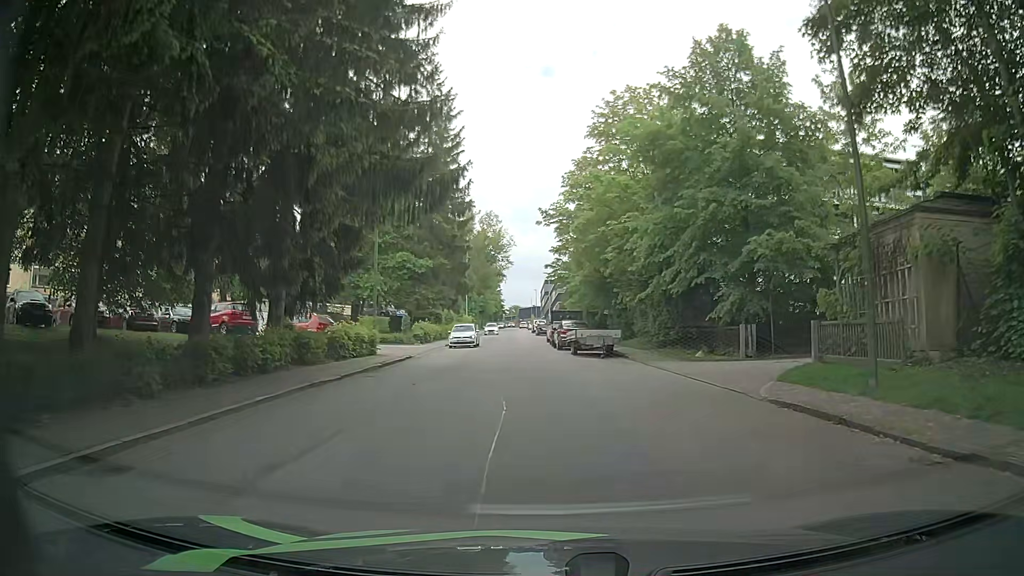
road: residential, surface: asphalt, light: Day
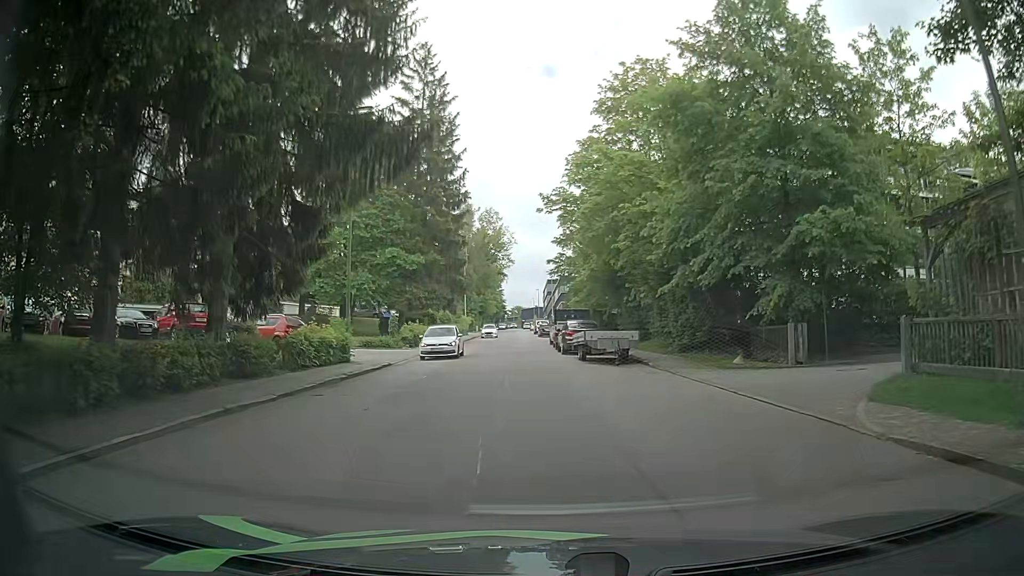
(0.0, +4.6) m; -1°
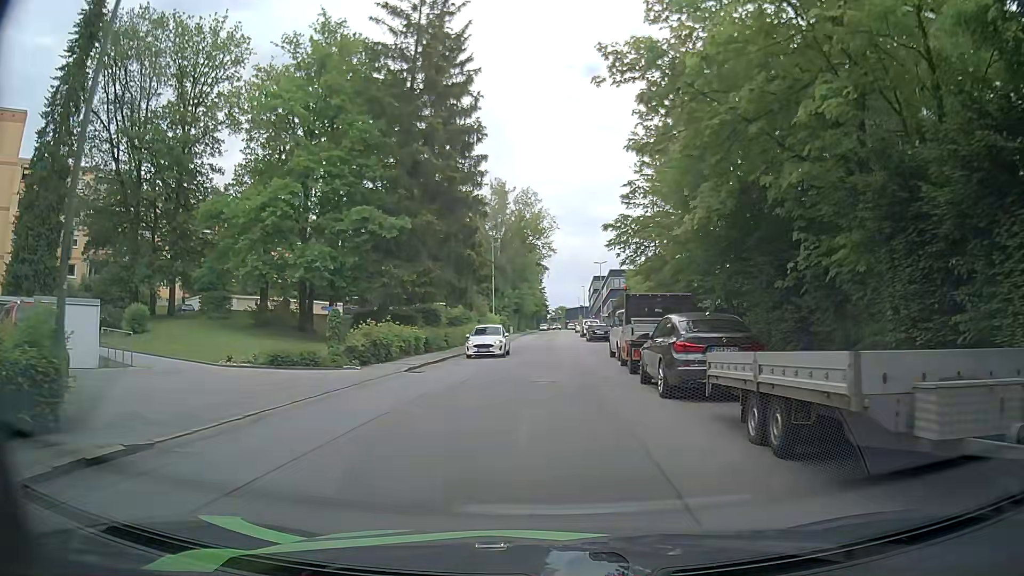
(-0.6, +18.5) m; -4°
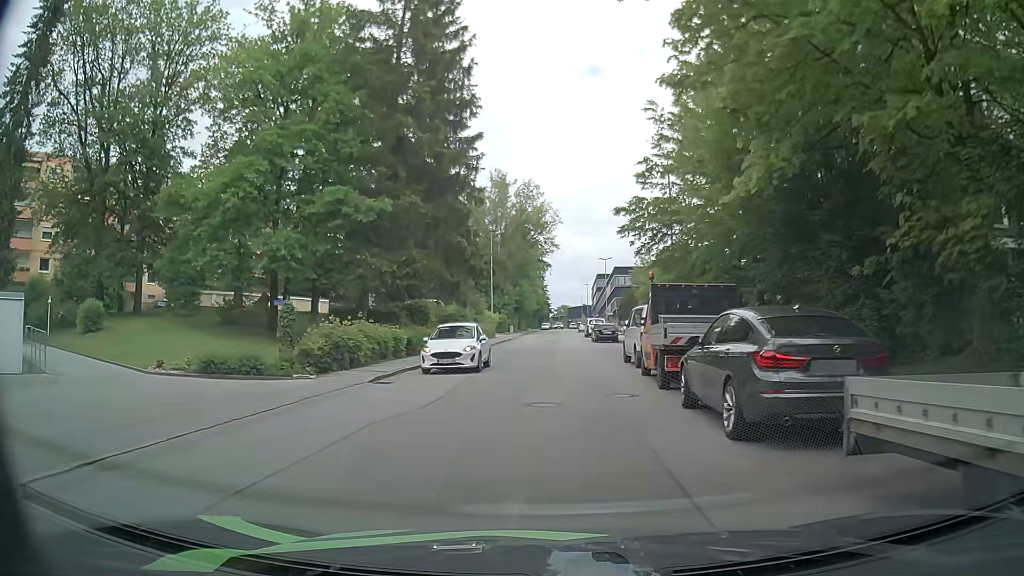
(-0.1, +4.6) m; 0°
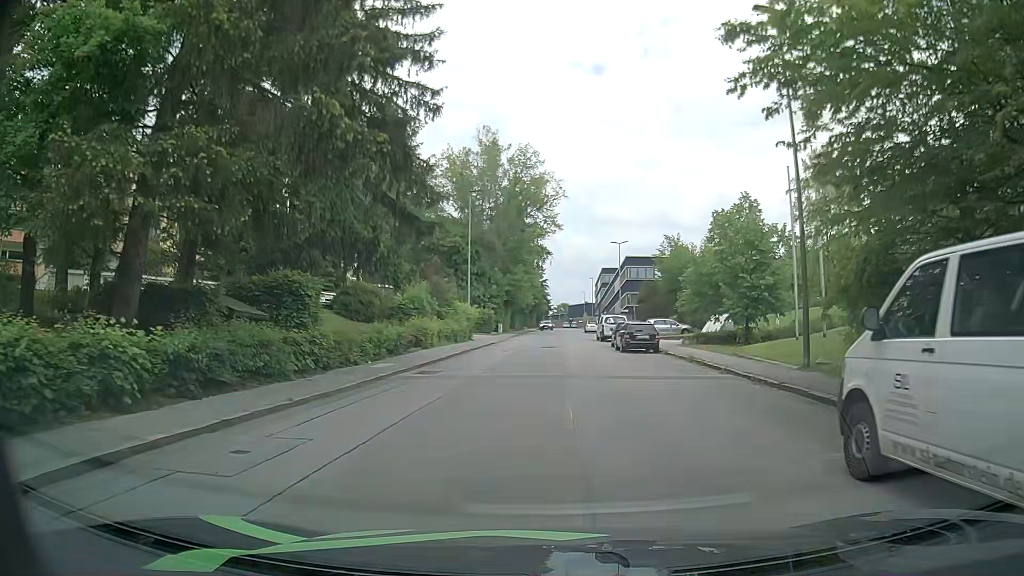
(-0.2, +18.6) m; -1°
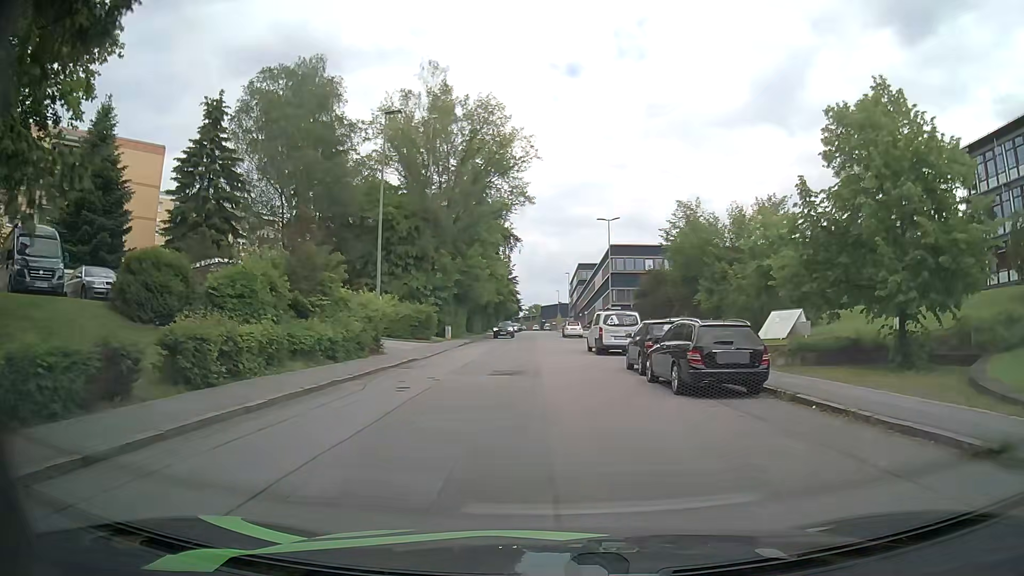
(+0.5, +18.4) m; +3°
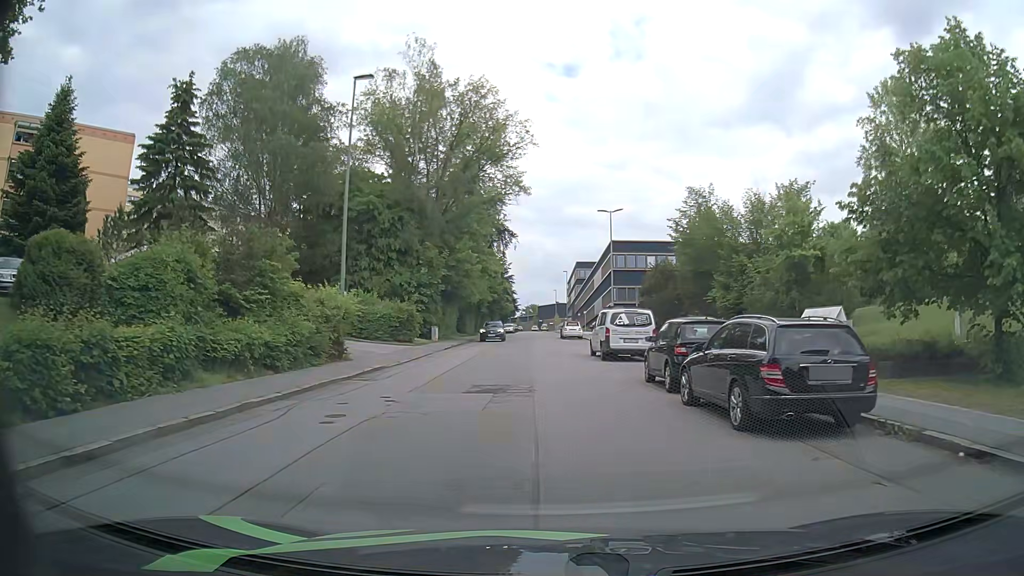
(0.0, +4.5) m; +1°
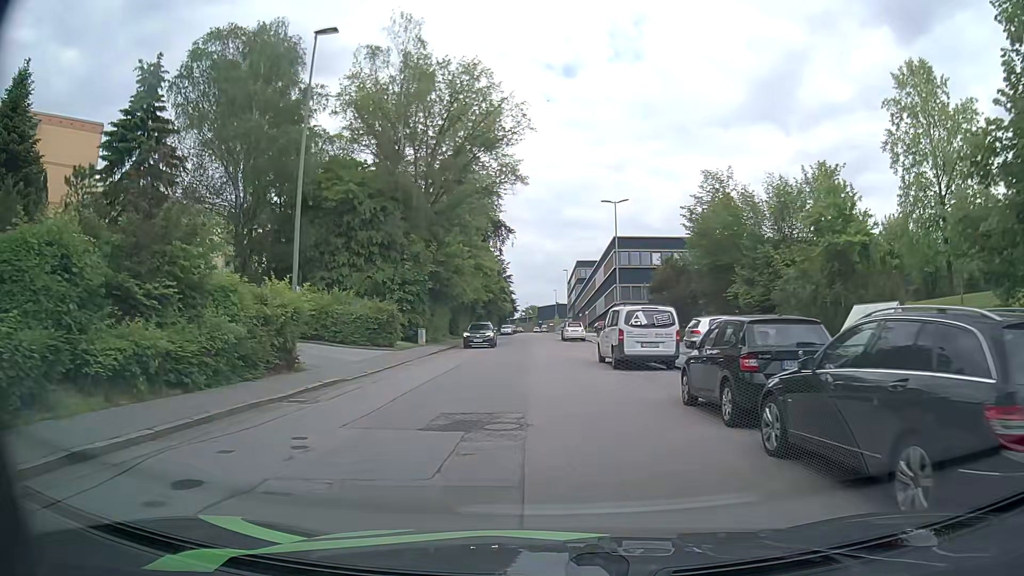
(0.0, +4.5) m; +1°
(0, +10) (-1, +20) (-1, +30) (-2, +40) (-2, +50) (-2, +60) (-3, +70) (-3, +80) (-3, +90) (-3, +100) m
